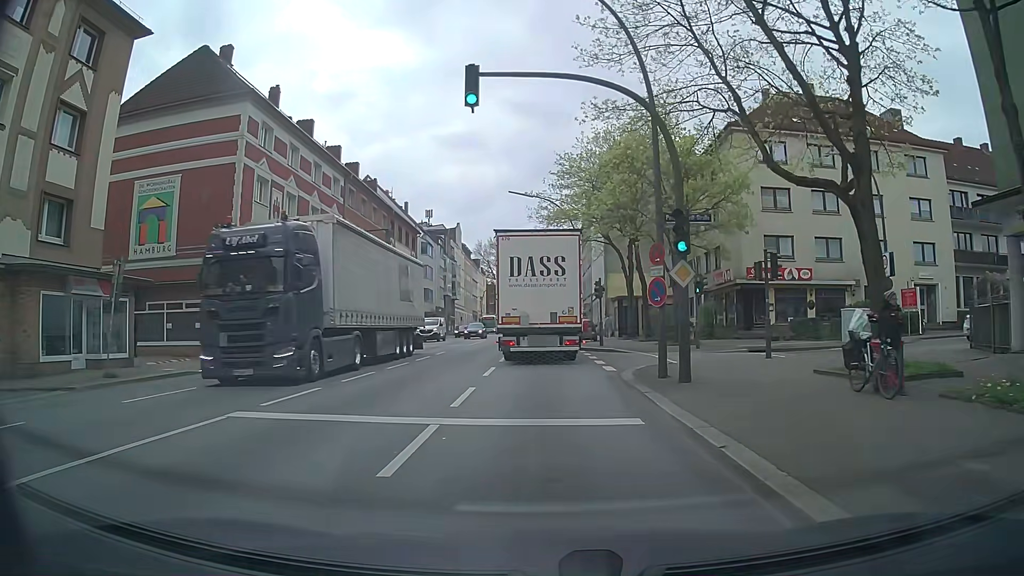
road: secondary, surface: asphalt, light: Day
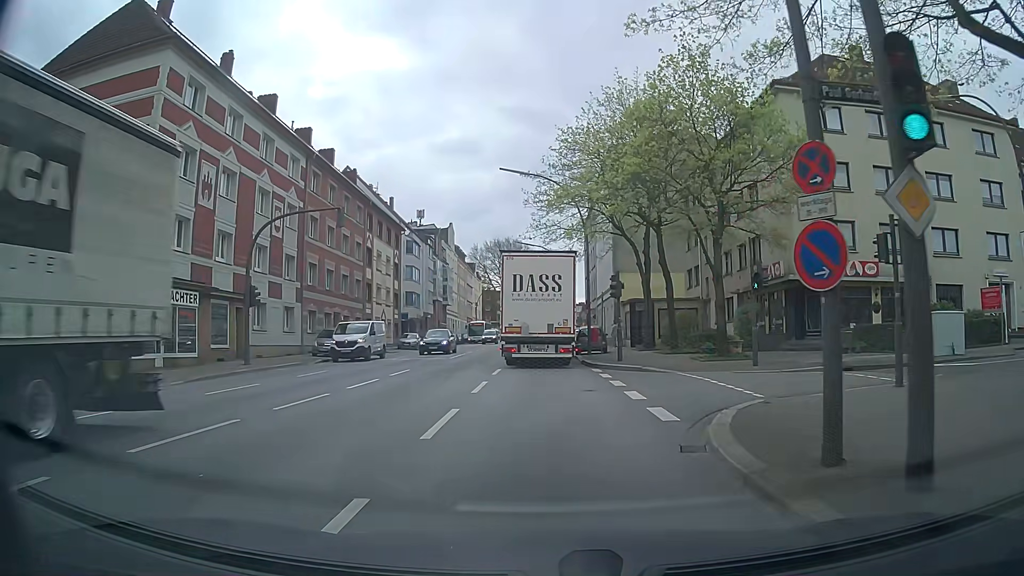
(+0.2, +8.5) m; +2°
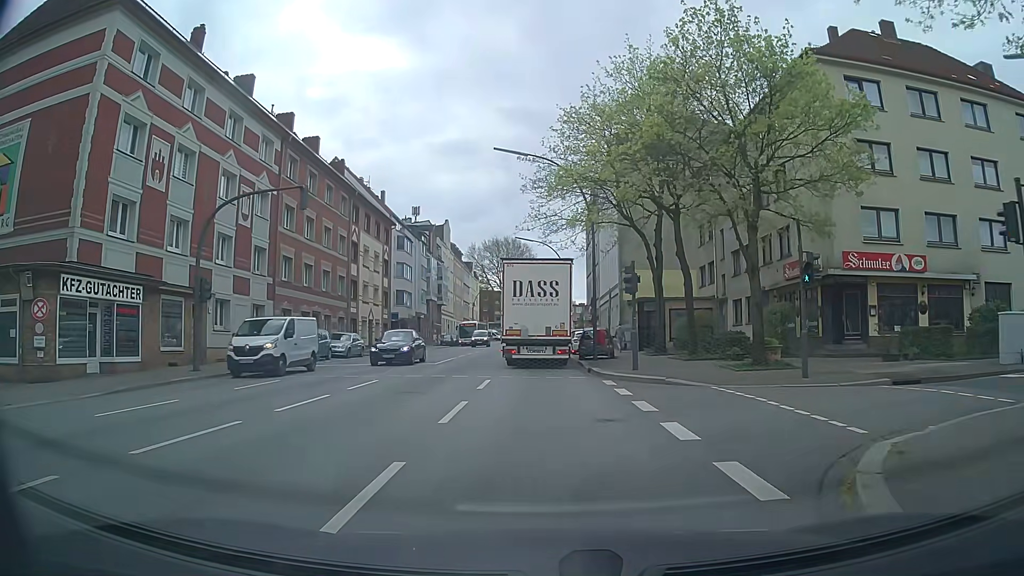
(0.0, +4.5) m; 0°
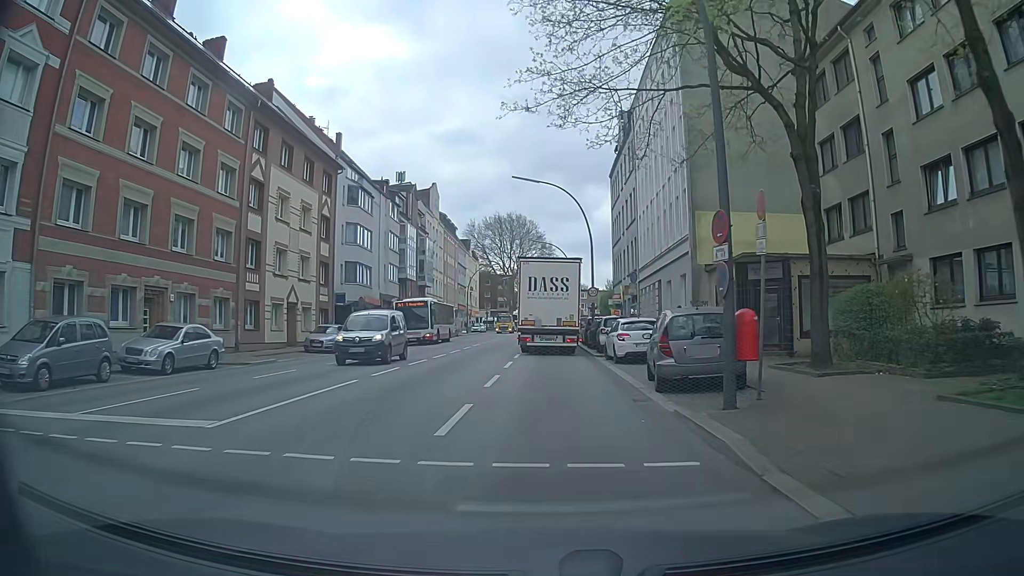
(-0.1, +21.0) m; 0°
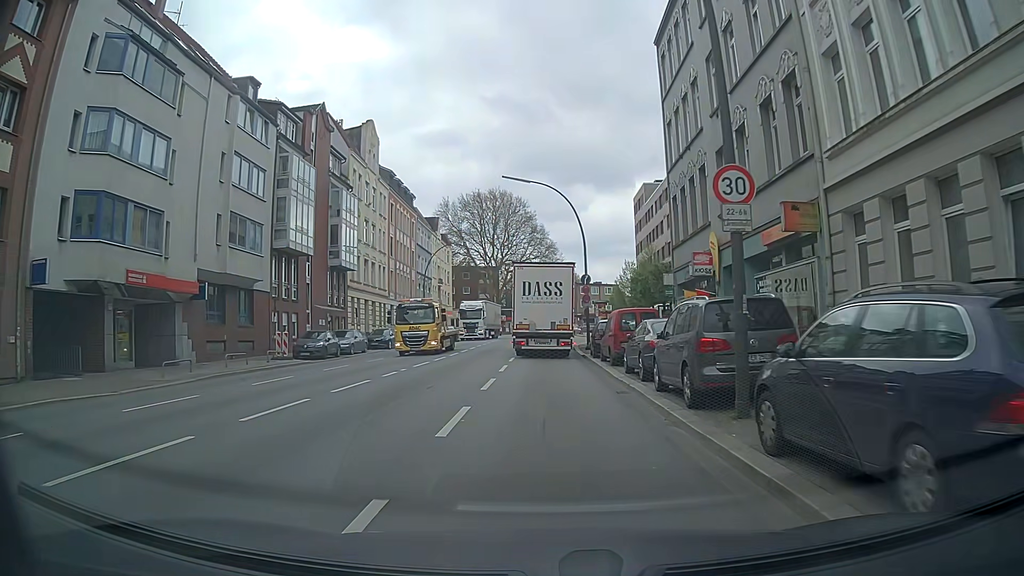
(0.0, +30.1) m; +1°
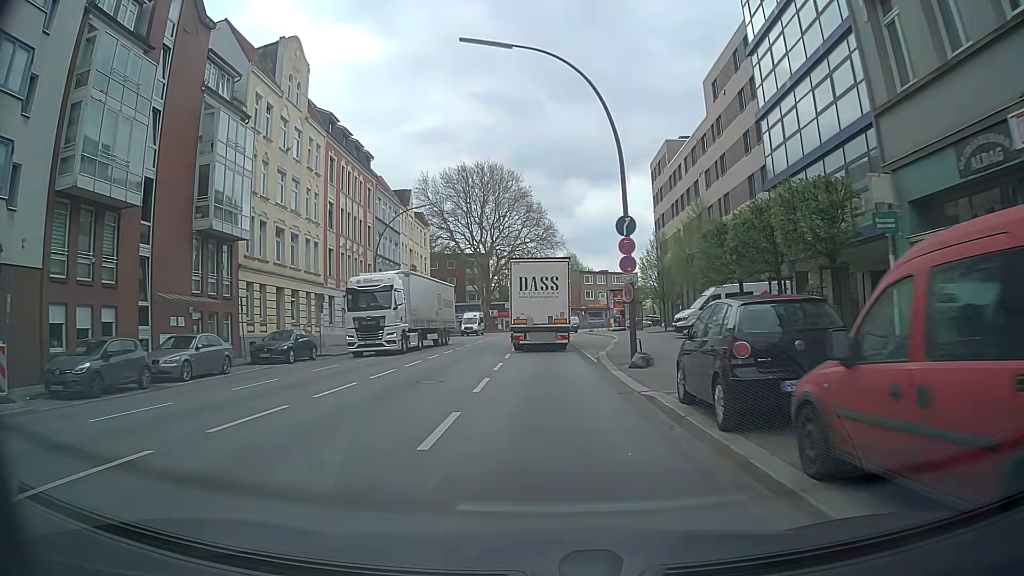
(-0.1, +19.1) m; 0°
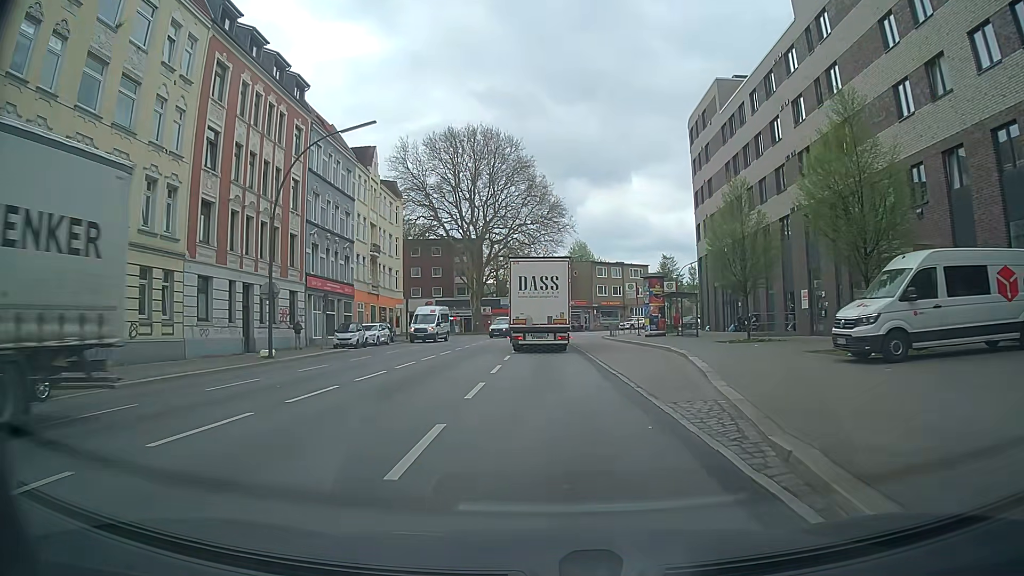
(0.0, +19.5) m; 0°
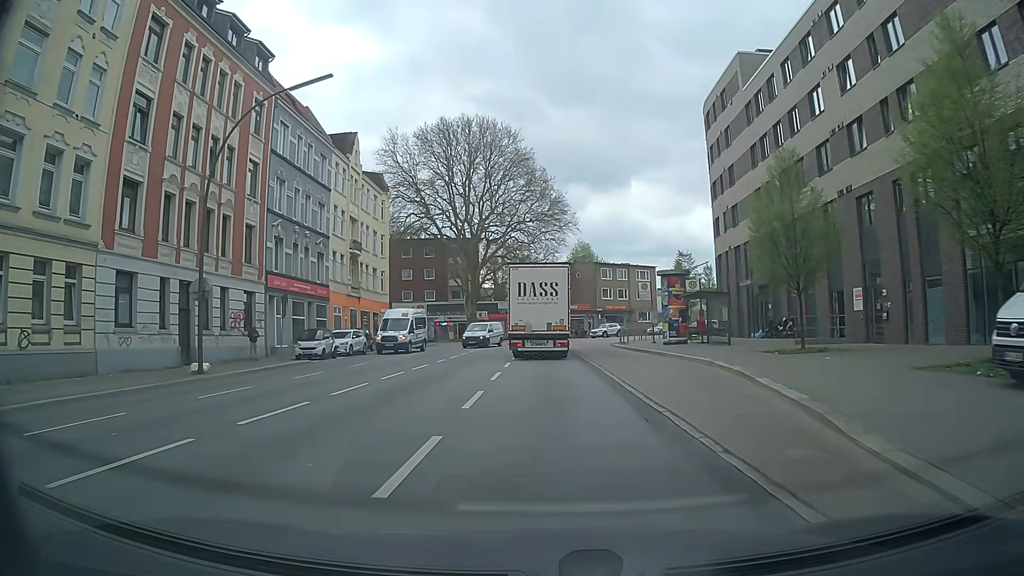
(0.0, +6.4) m; 0°
(0, +10) (0, +20) (0, +30) (0, +40) (+1, +50) (+5, +59) (+10, +67) (+17, +75) (+25, +81) (+32, +88) m
